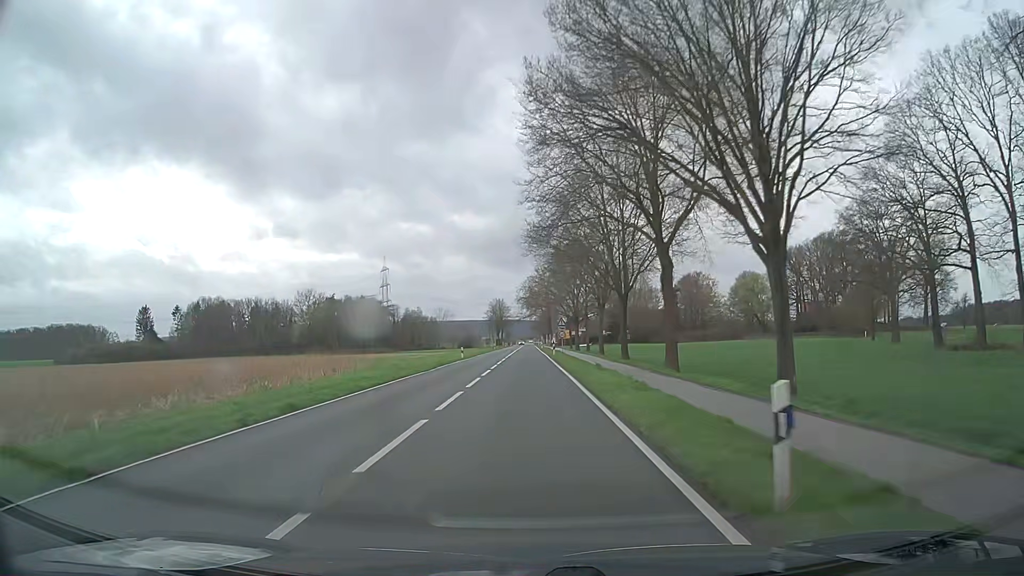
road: secondary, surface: asphalt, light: Day
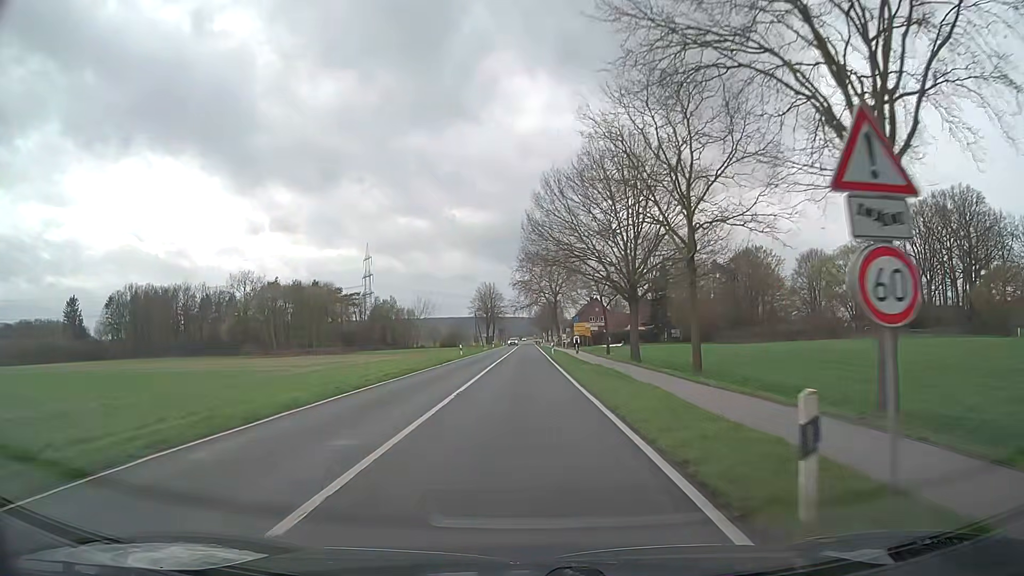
(0.0, +50.2) m; 0°
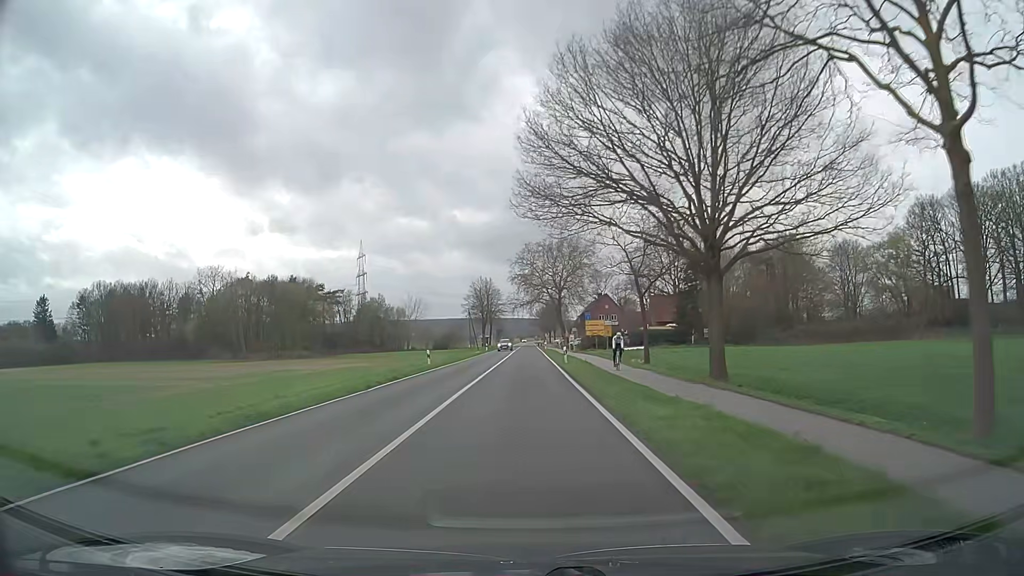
(-0.1, +18.2) m; 0°
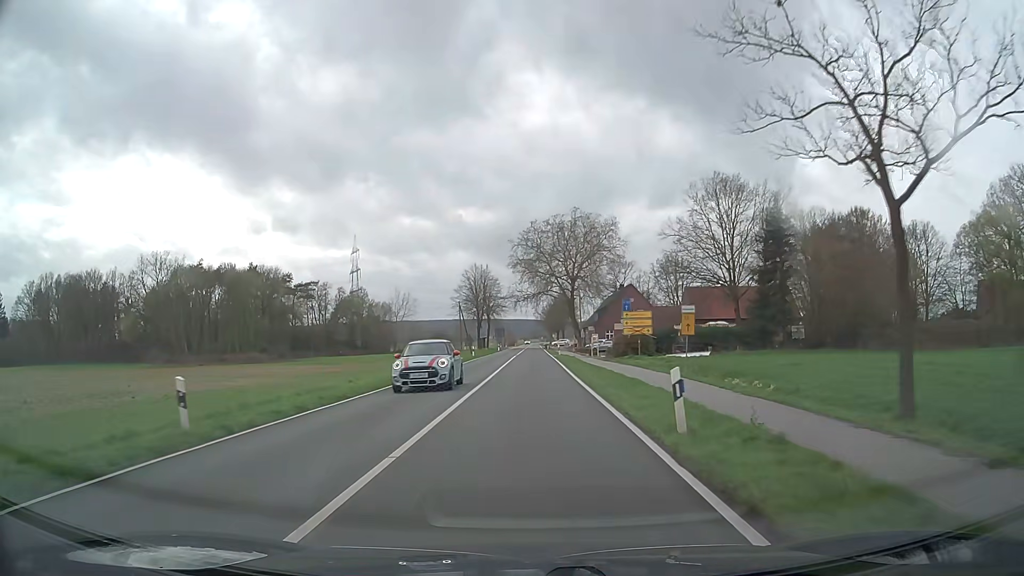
(-0.2, +27.1) m; 0°
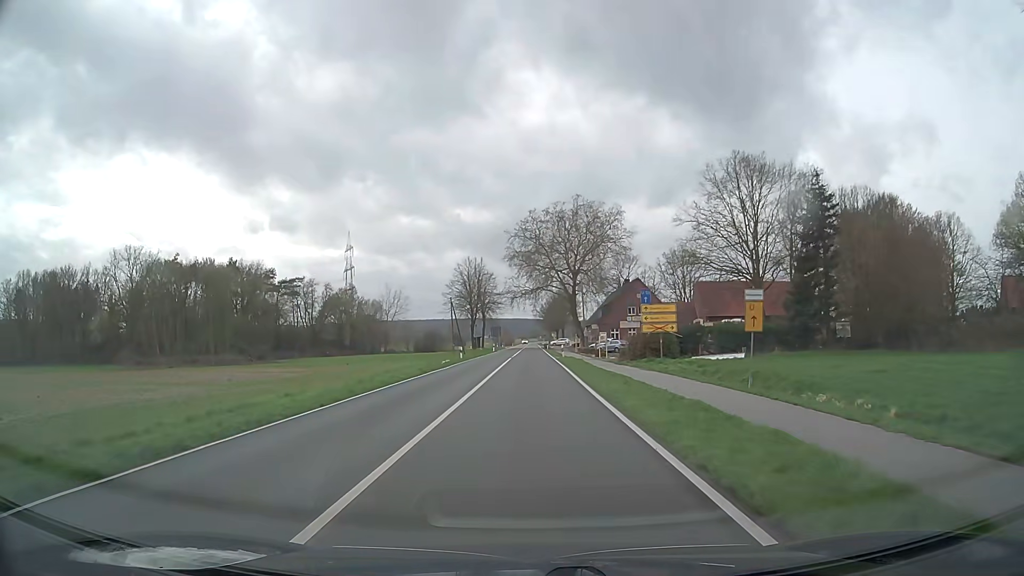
(0.0, +9.0) m; 0°
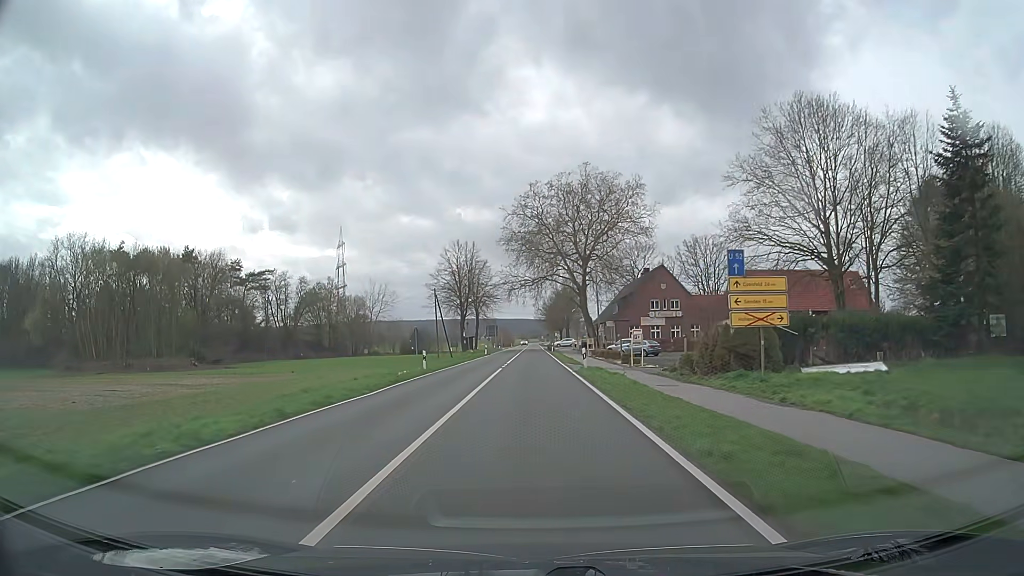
(0.0, +18.1) m; 0°
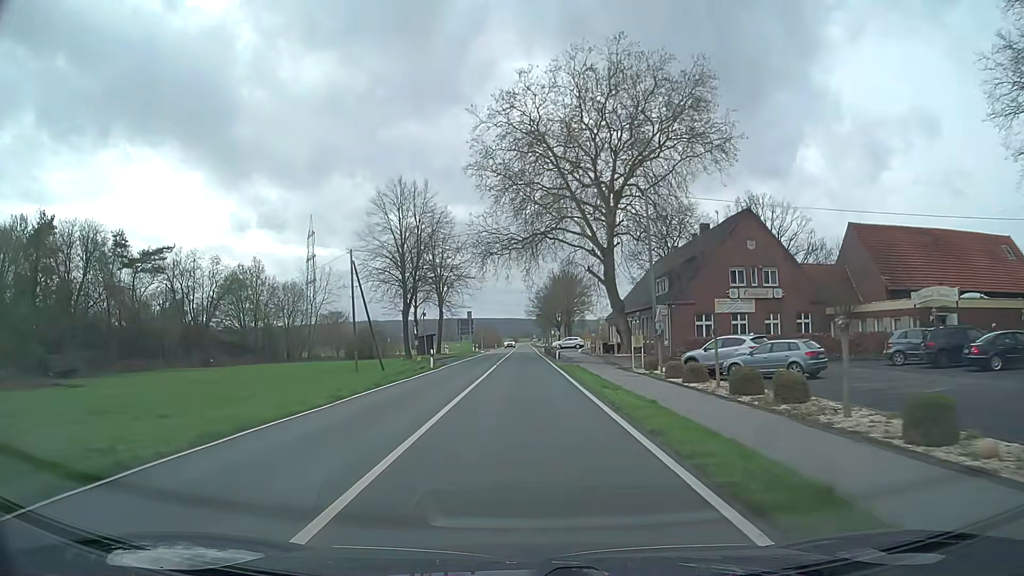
(+0.2, +36.2) m; +1°
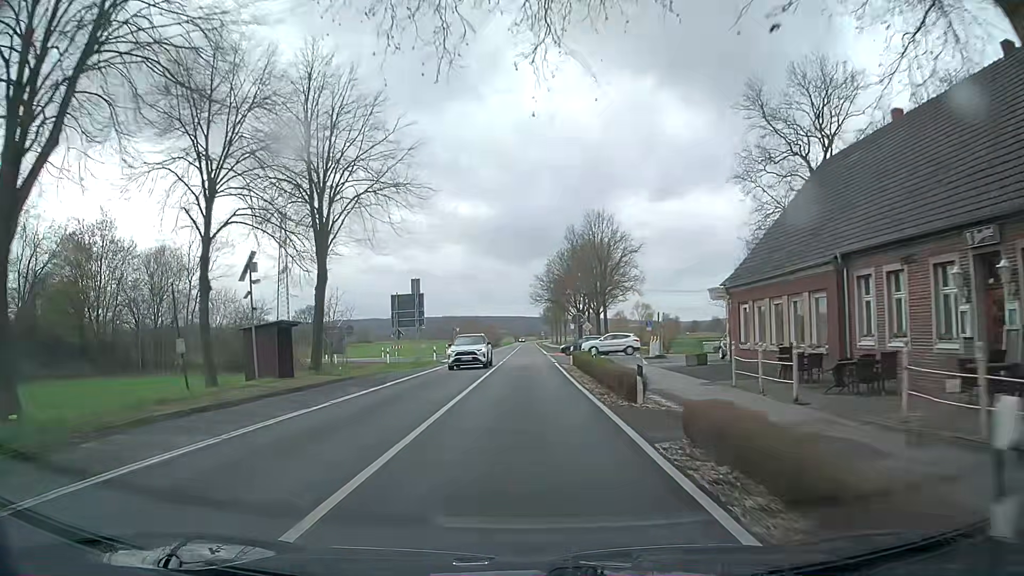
(-0.1, +45.3) m; 0°
(0, +10) (0, +20) (0, +30) (0, +40) (0, +50) (0, +60) (0, +70) (0, +80) (0, +90) (0, +100) m
